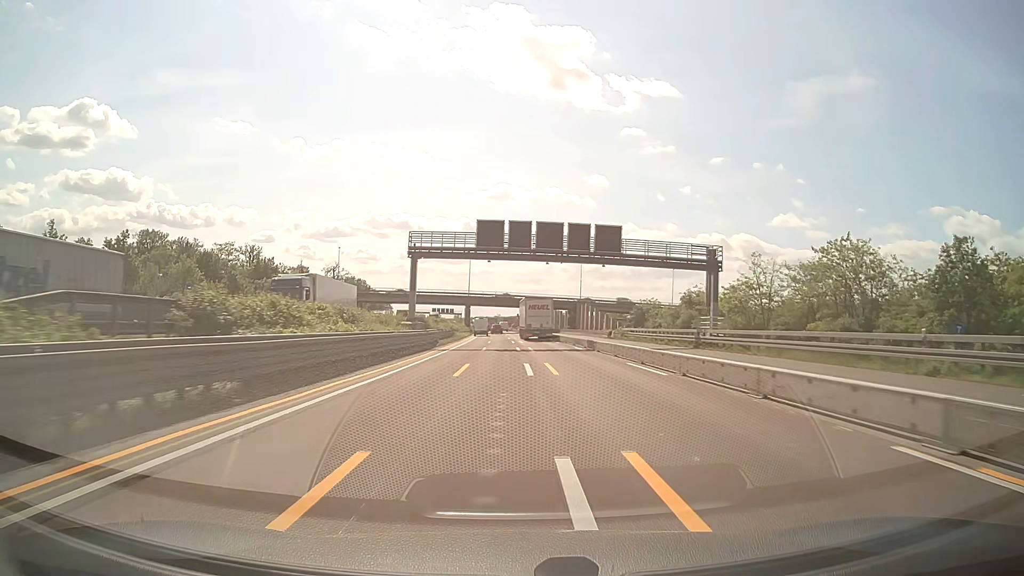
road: motorway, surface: asphalt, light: Day
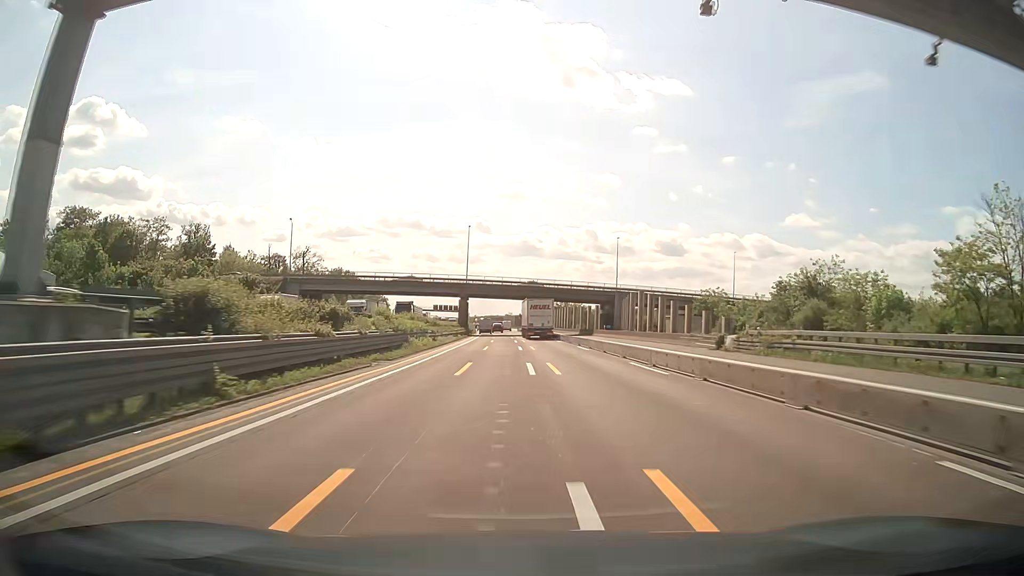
(-0.3, +37.7) m; -1°
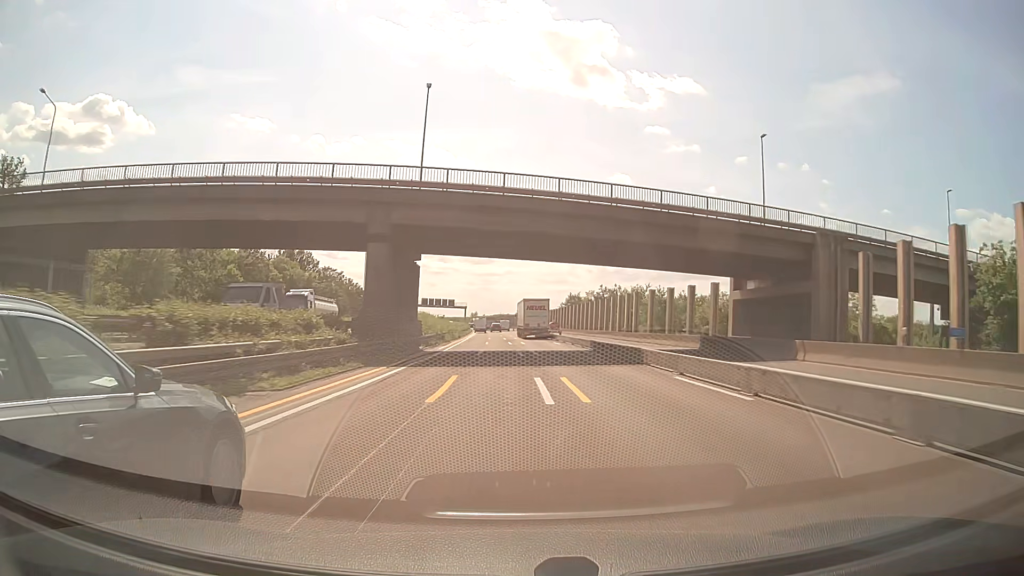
(-0.9, +63.7) m; -1°
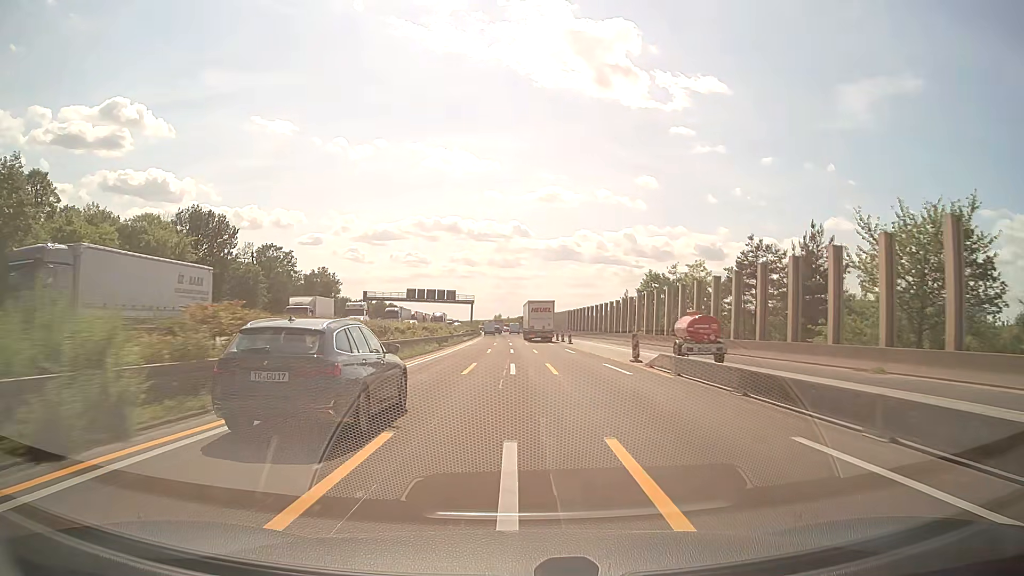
(-0.8, +65.5) m; -2°
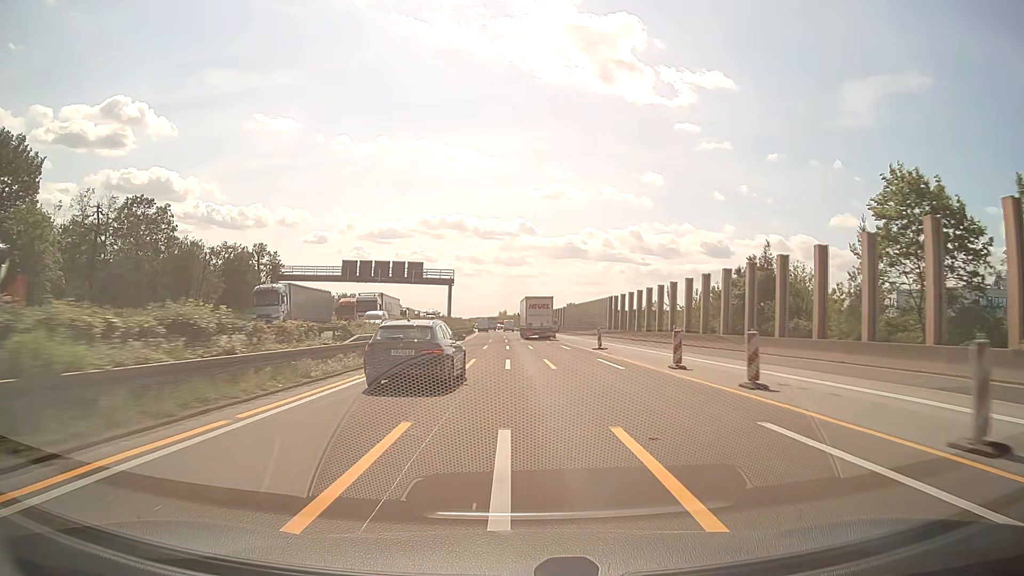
(-0.3, +53.5) m; -1°
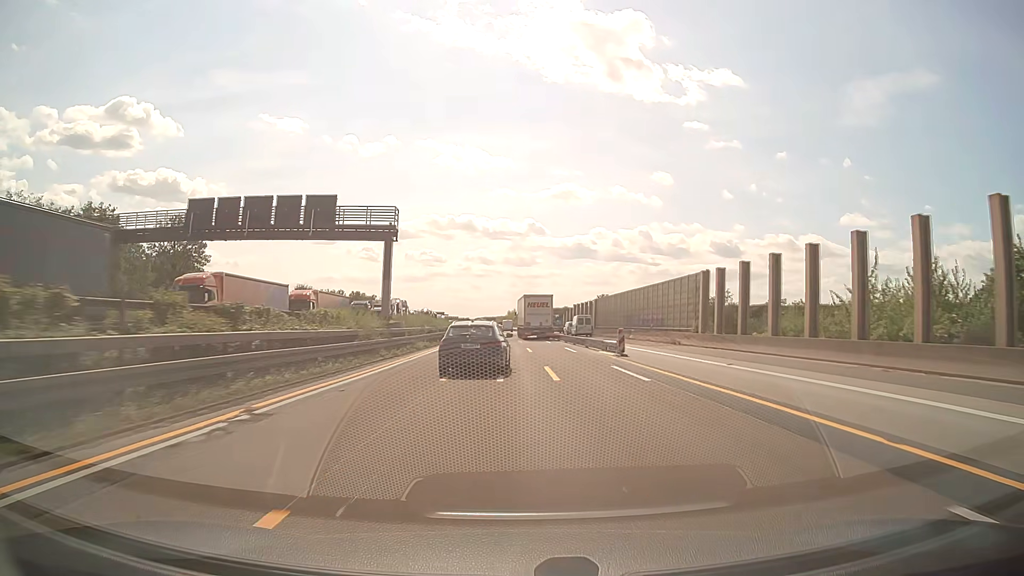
(-0.2, +40.7) m; -1°
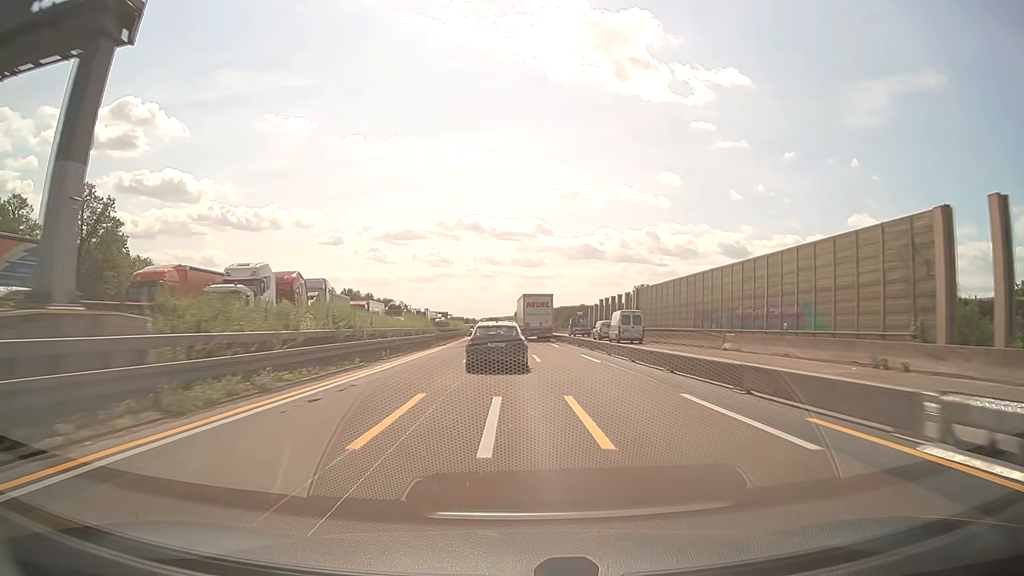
(-0.1, +27.3) m; -1°
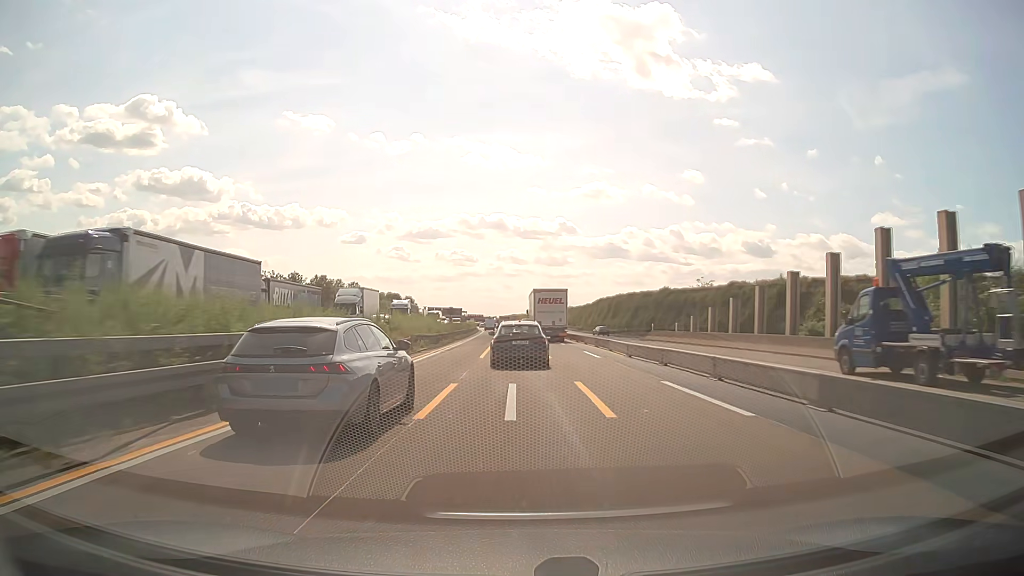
(-1.4, +69.2) m; -2°
(0, +10) (0, +20) (0, +30) (0, +40) (0, +50) (0, +60) (0, +70) (-1, +80) (-1, +90) (-1, +100) m
